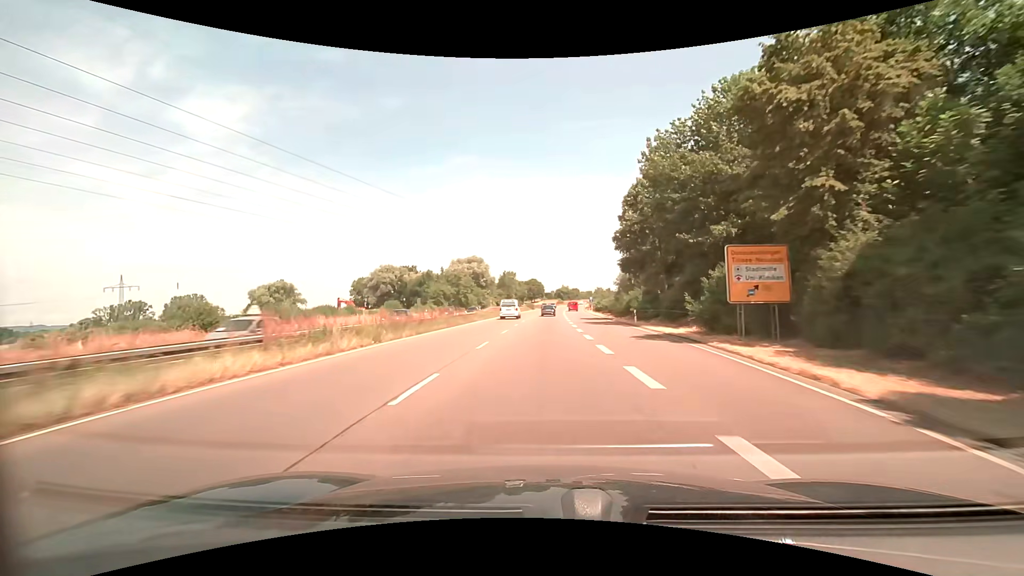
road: trunk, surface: asphalt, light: Day
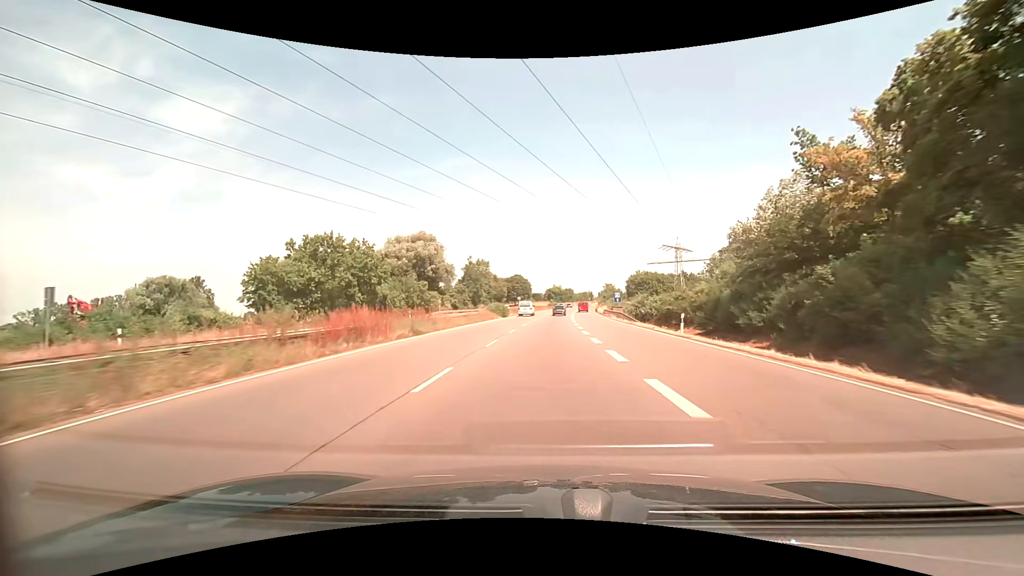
(+0.5, +62.2) m; +1°
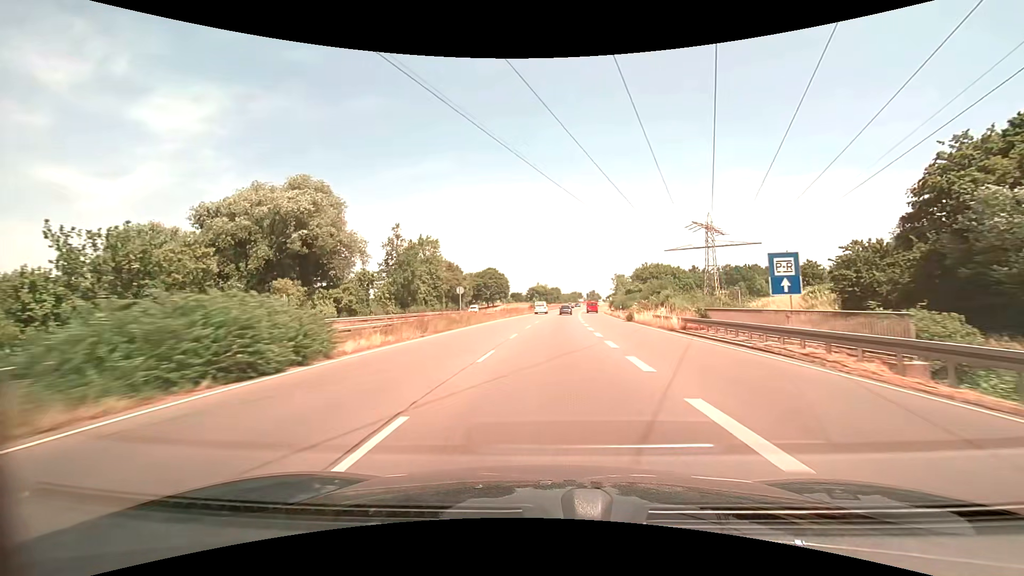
(+0.7, +49.9) m; +2°
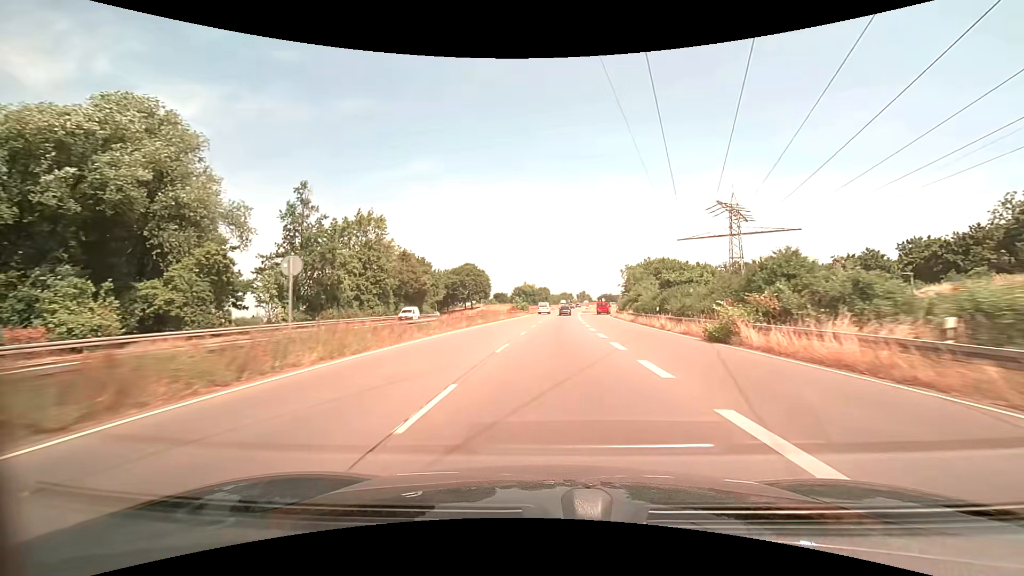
(+0.3, +24.9) m; +1°
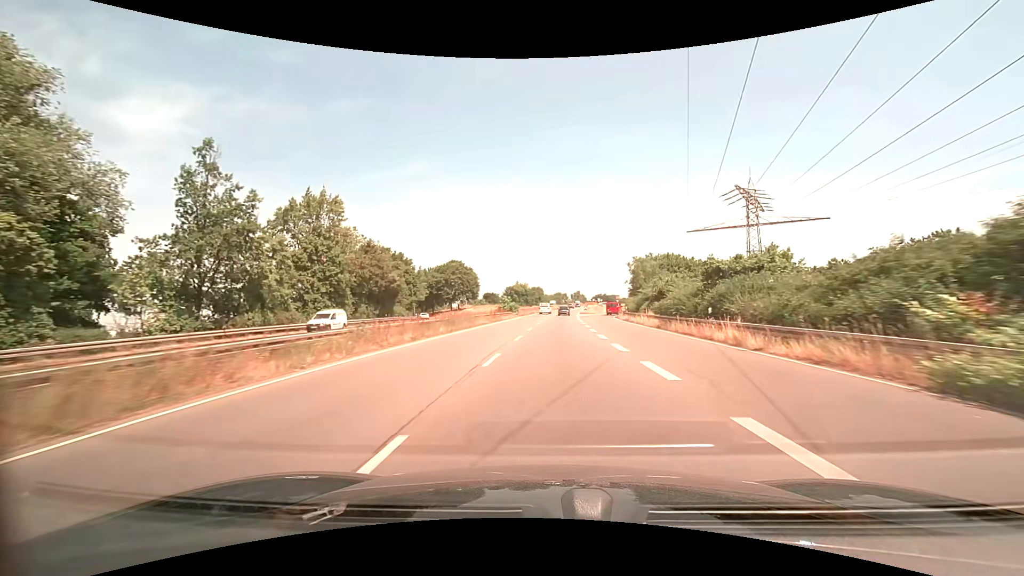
(+0.1, +12.5) m; +1°
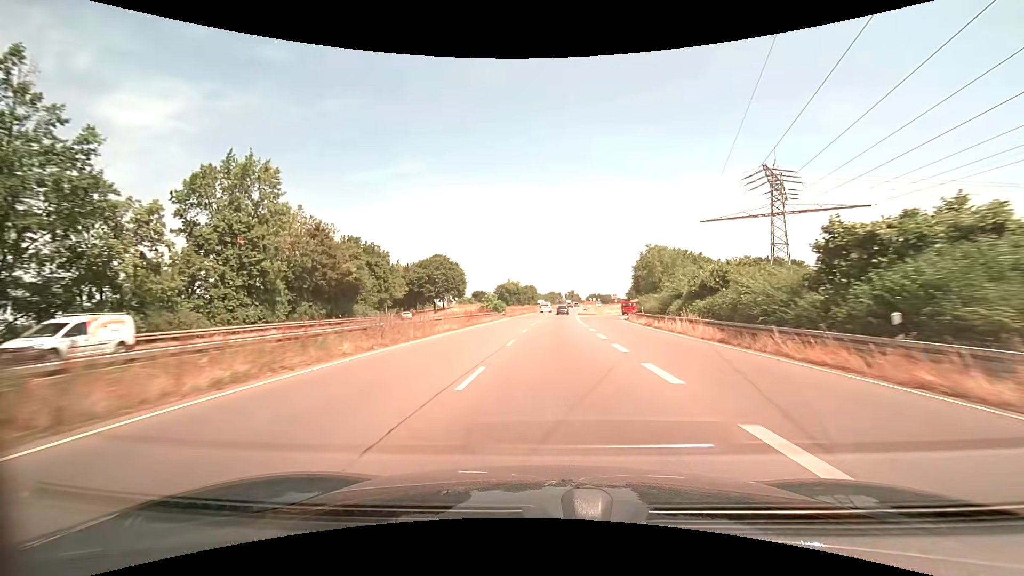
(+0.1, +12.5) m; +1°
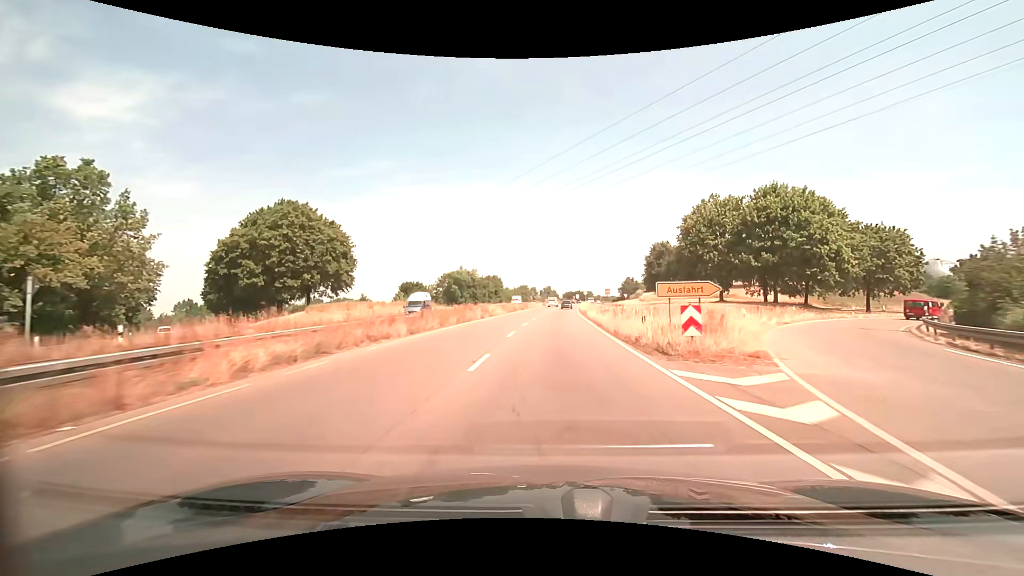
(+1.5, +62.3) m; +3°
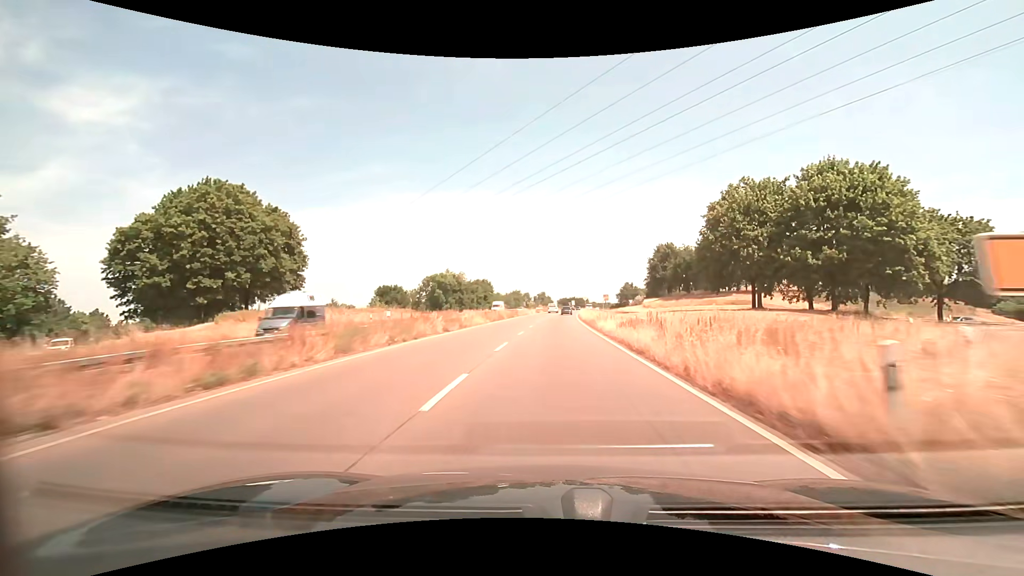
(0.0, +12.5) m; 0°
(0, +10) (0, +20) (0, +30) (+1, +40) (+1, +50) (+2, +60) (+2, +70) (+3, +80) (+4, +90) (+4, +100) m
